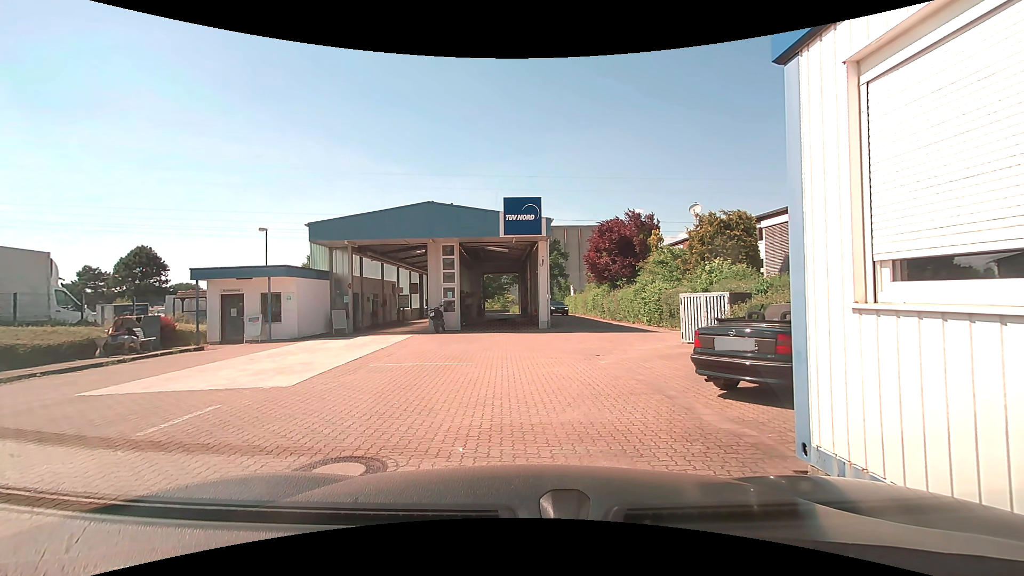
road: service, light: Day
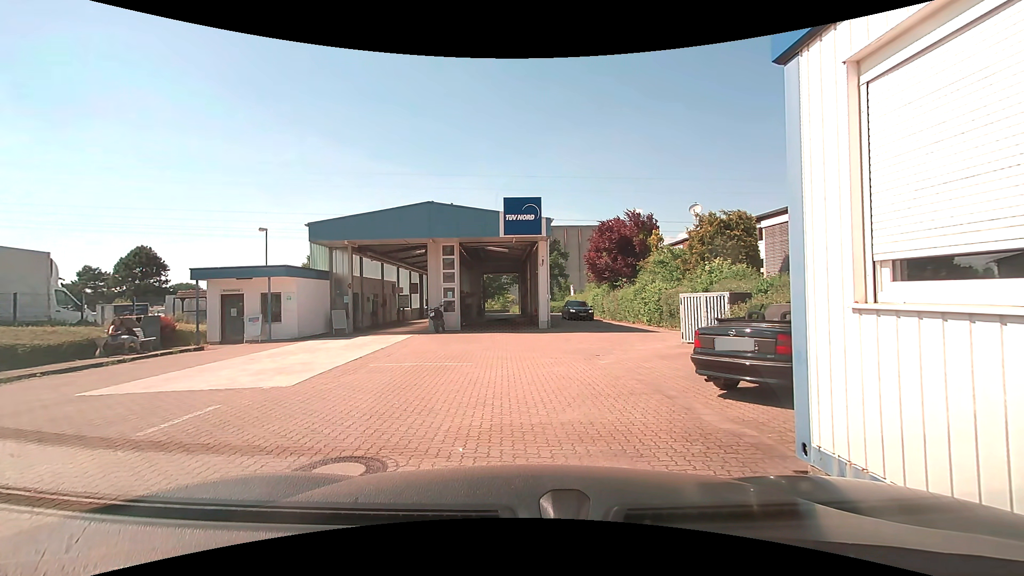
(0.0, 0.0) m; 0°
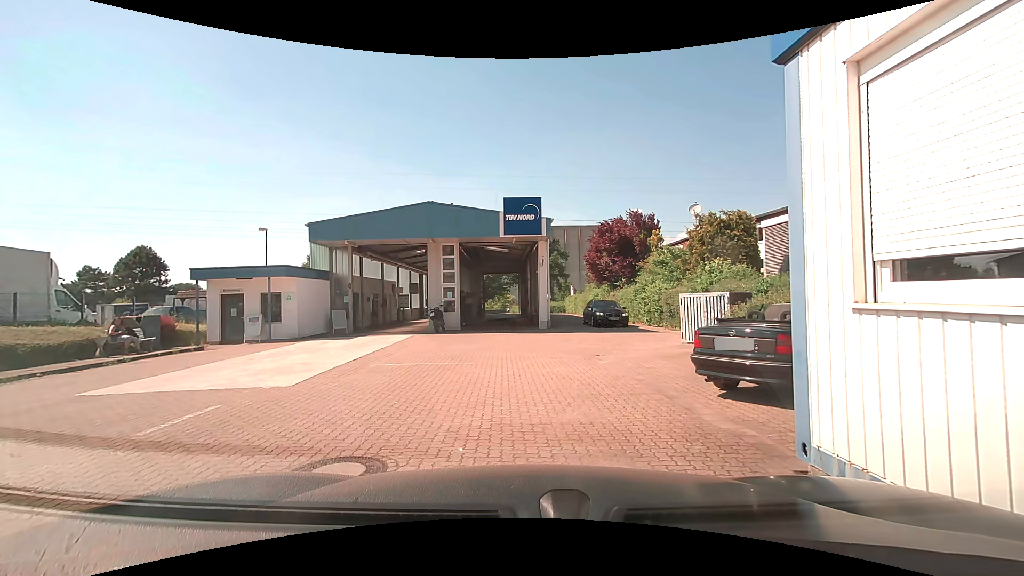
(0.0, 0.0) m; 0°
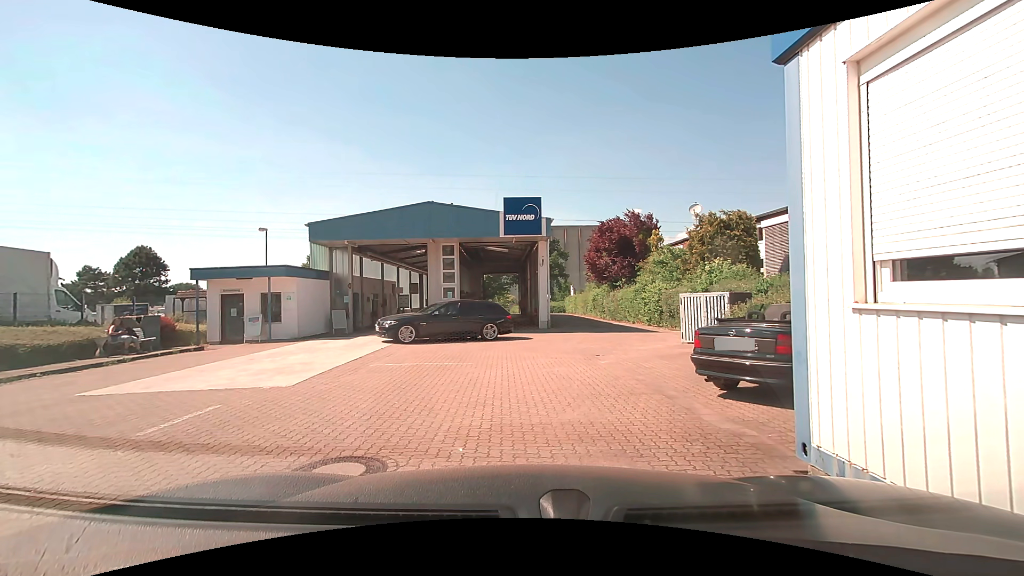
(0.0, 0.0) m; 0°
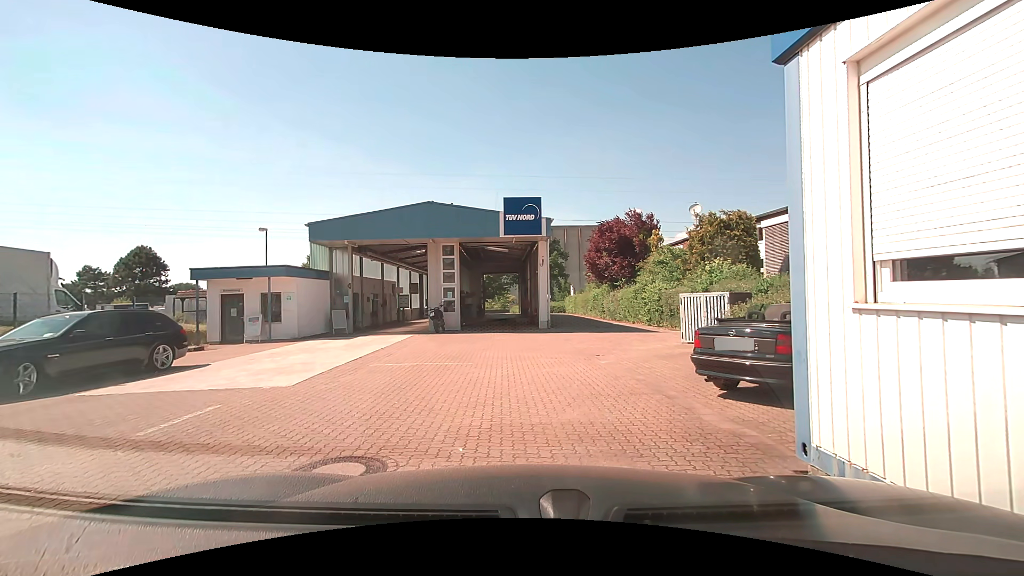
(0.0, 0.0) m; 0°
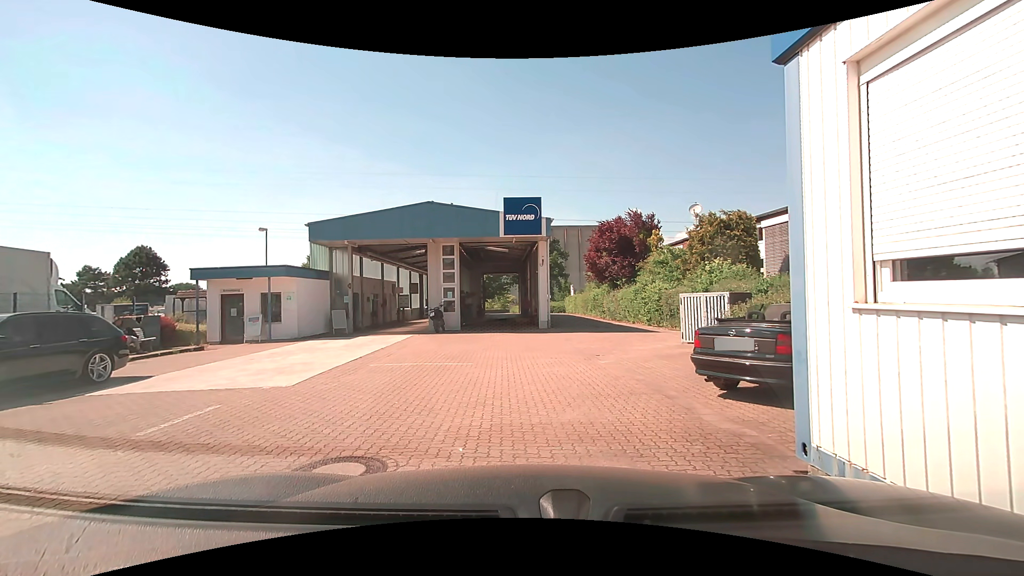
(0.0, 0.0) m; 0°
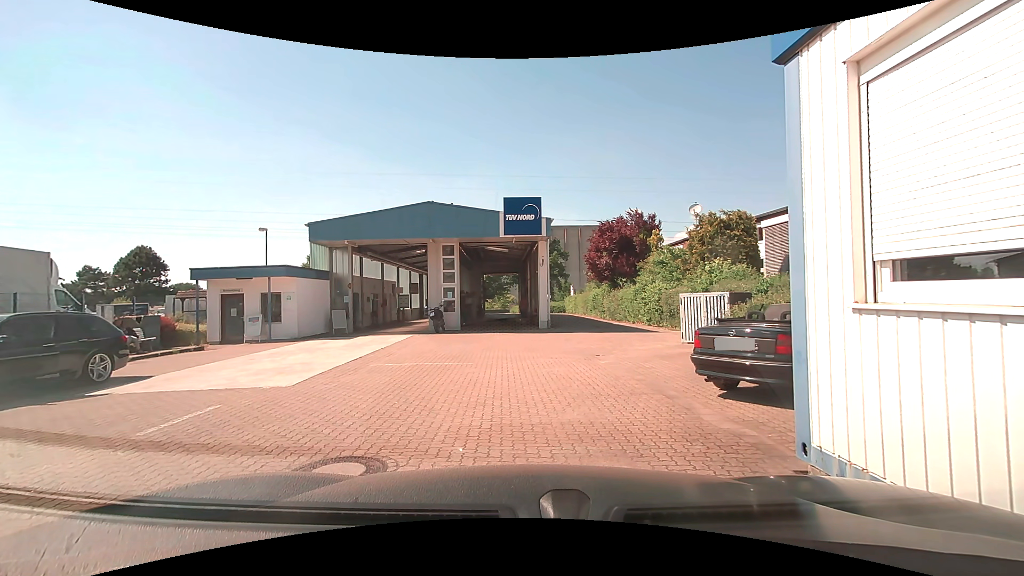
(0.0, 0.0) m; 0°
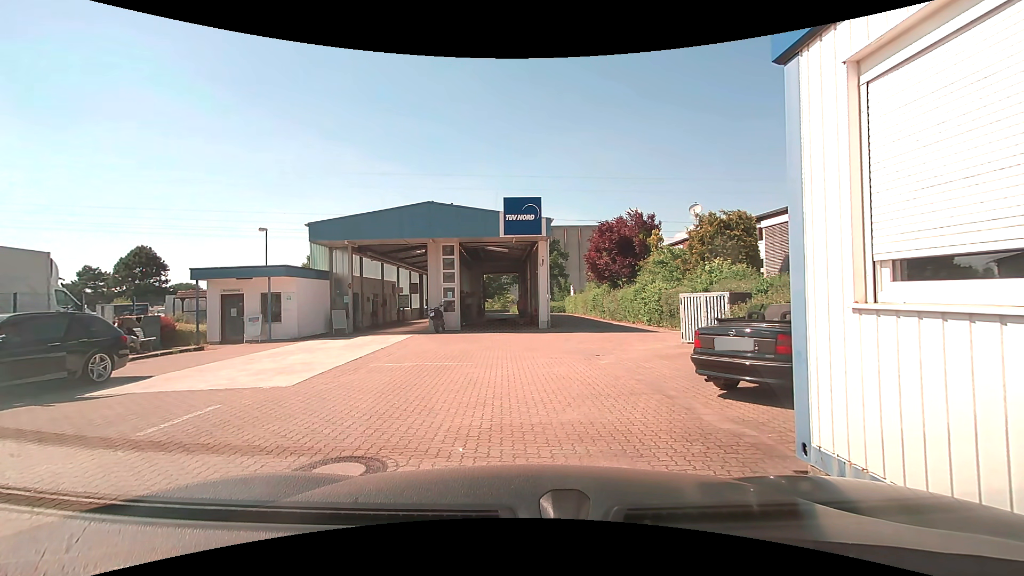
(0.0, 0.0) m; 0°
